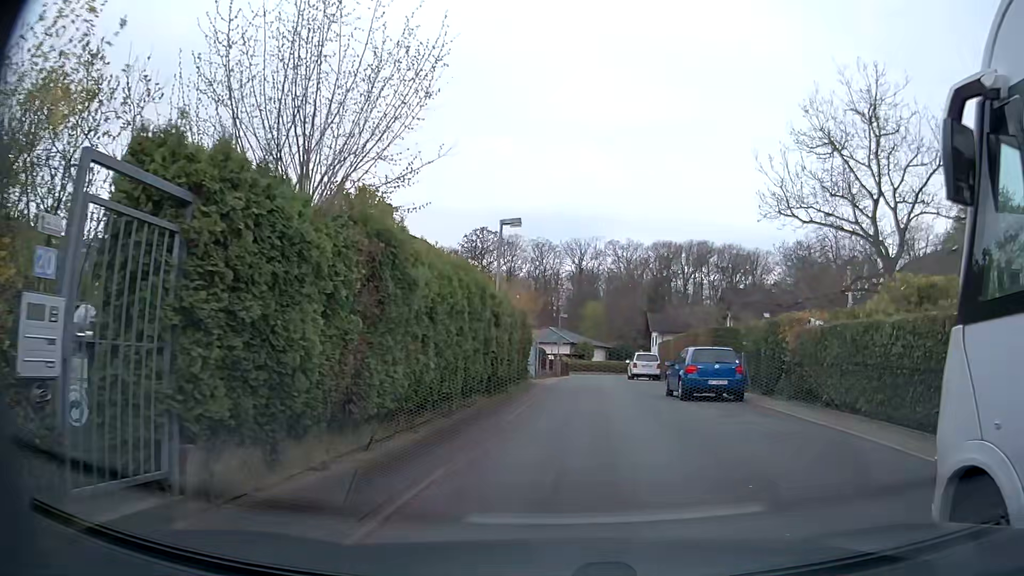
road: residential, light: Day
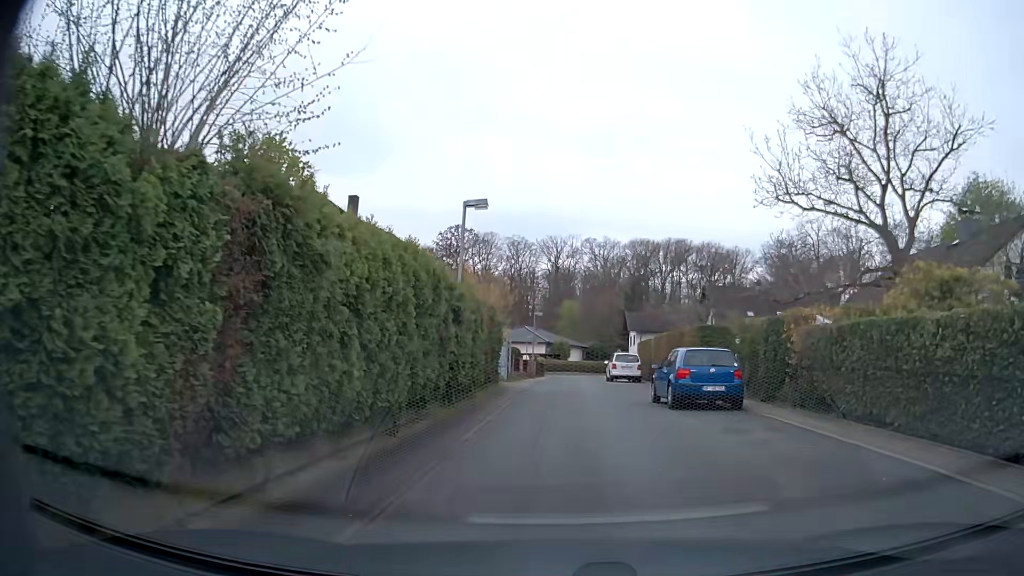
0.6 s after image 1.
(+0.1, +2.4) m; +2°
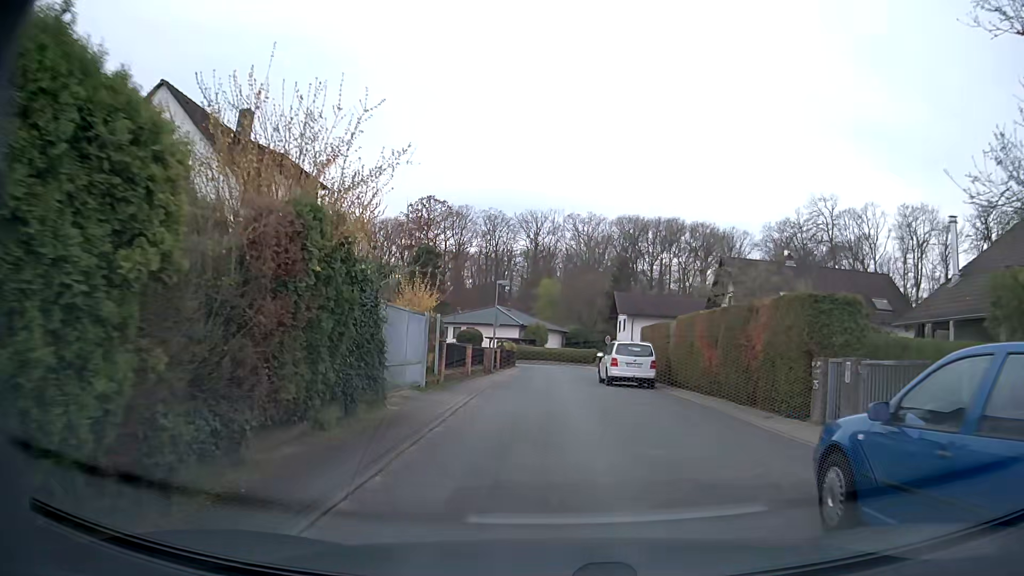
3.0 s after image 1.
(+0.4, +13.7) m; +3°
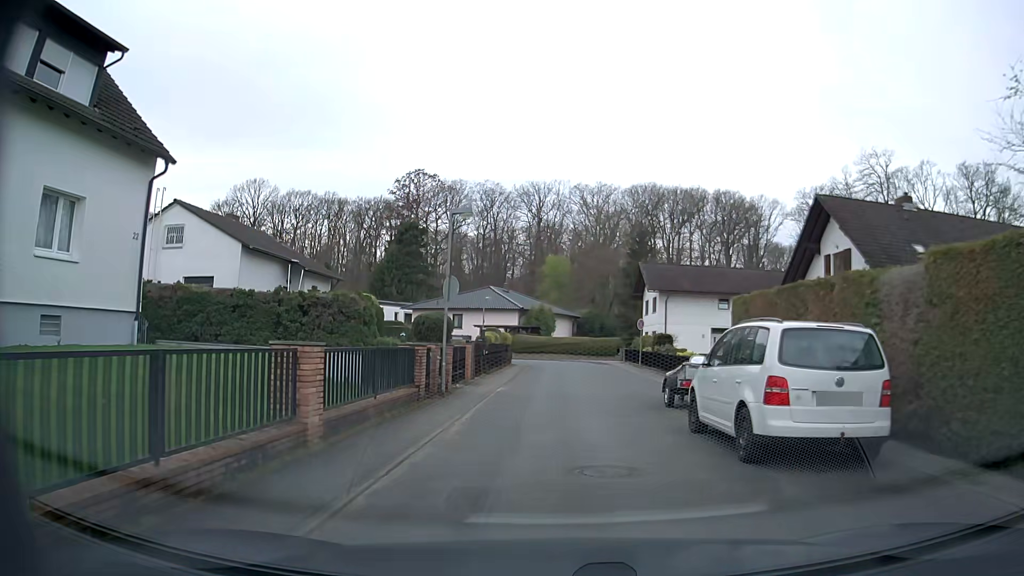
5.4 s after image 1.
(-0.3, +16.5) m; -1°
(0, +10) (+1, +20) (+2, +30) (+3, +40) (+1, +50) (-7, +55) (-16, +59) (-26, +63) (-35, +66) (-44, +70) m
